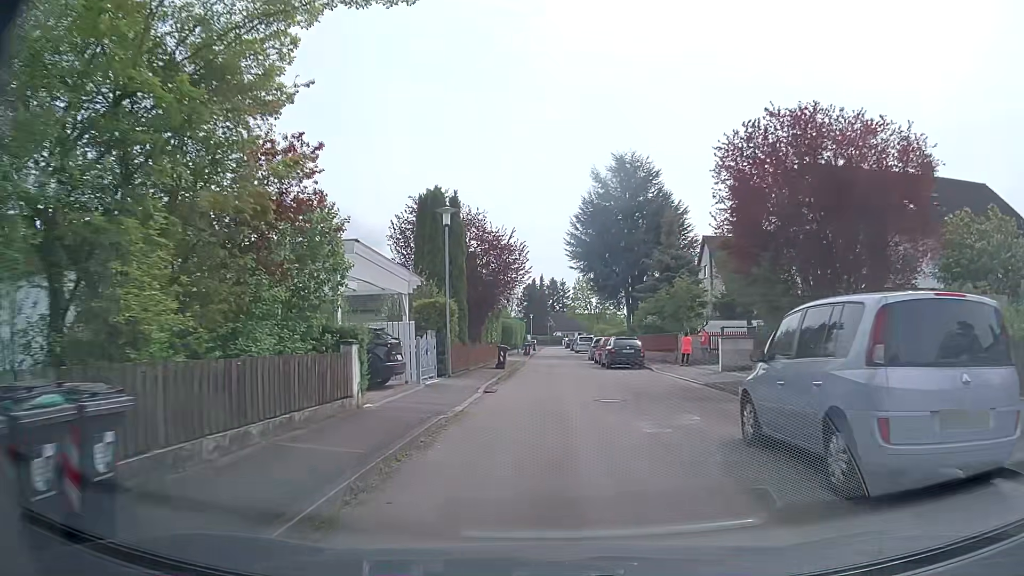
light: Day
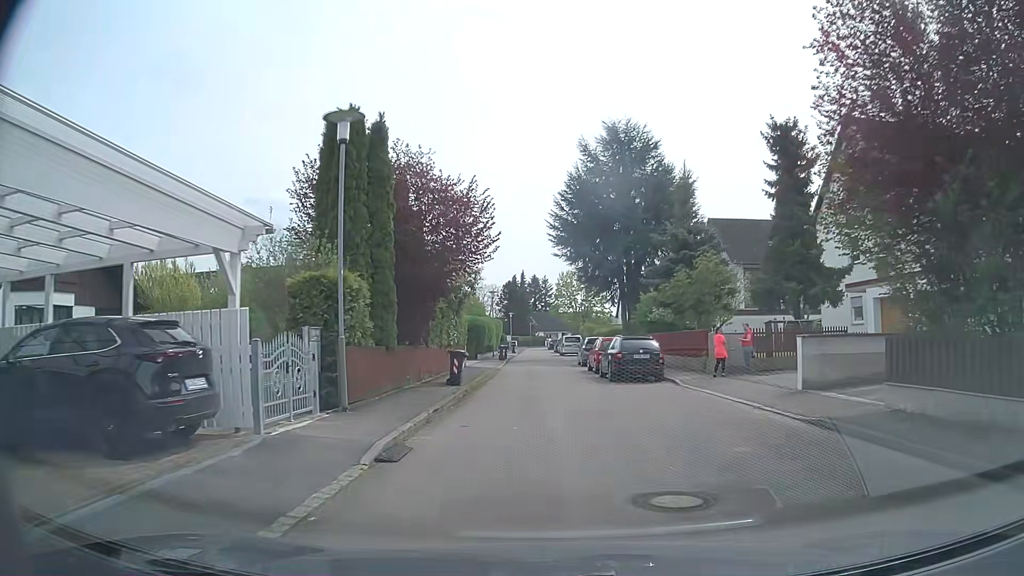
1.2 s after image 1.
(+0.1, +9.3) m; +2°
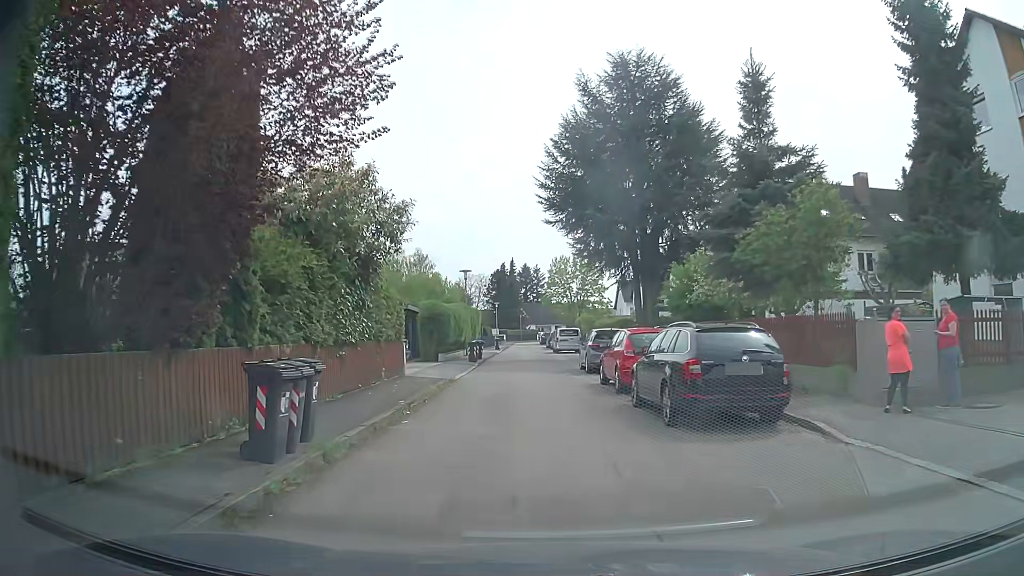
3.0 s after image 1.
(+0.1, +11.8) m; 0°
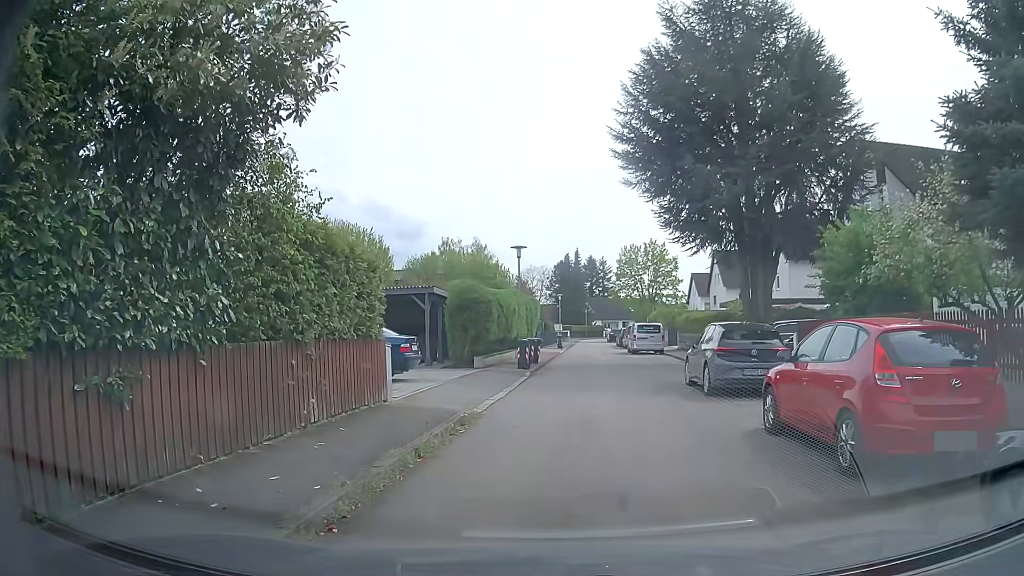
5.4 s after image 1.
(-0.4, +8.8) m; -7°
